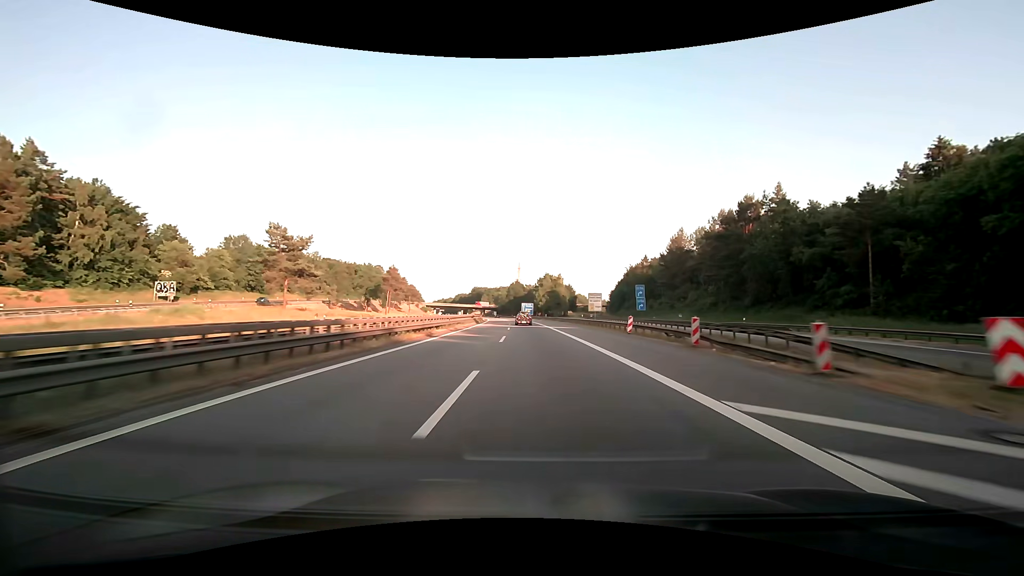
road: motorway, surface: asphalt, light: Day
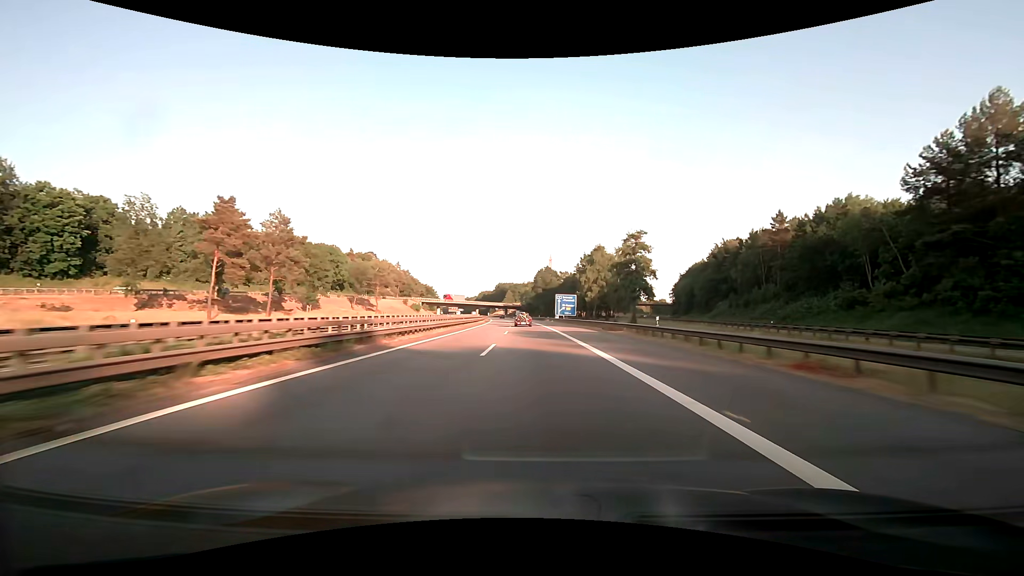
(-2.2, +80.1) m; -3°
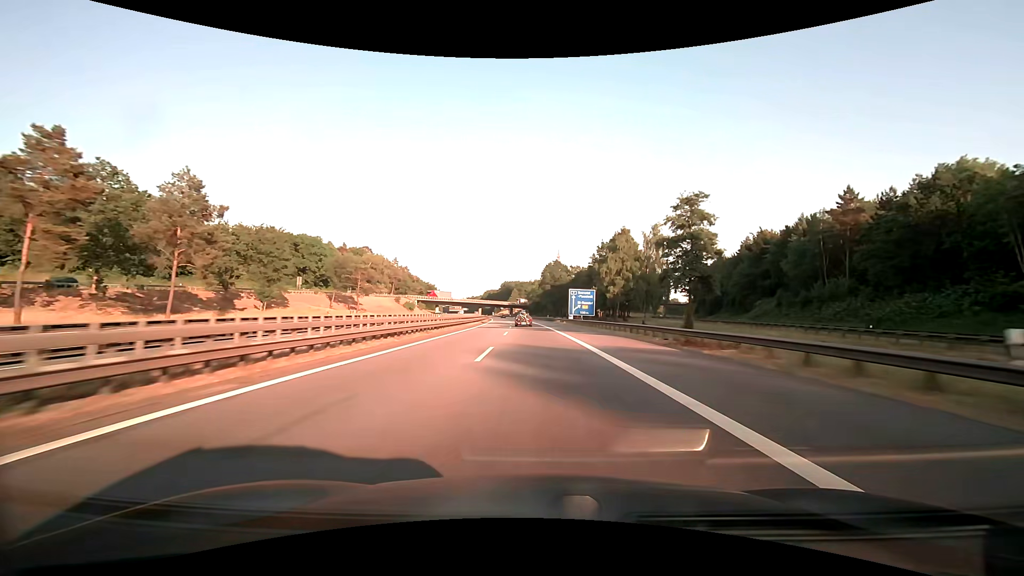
(-0.2, +19.9) m; -1°
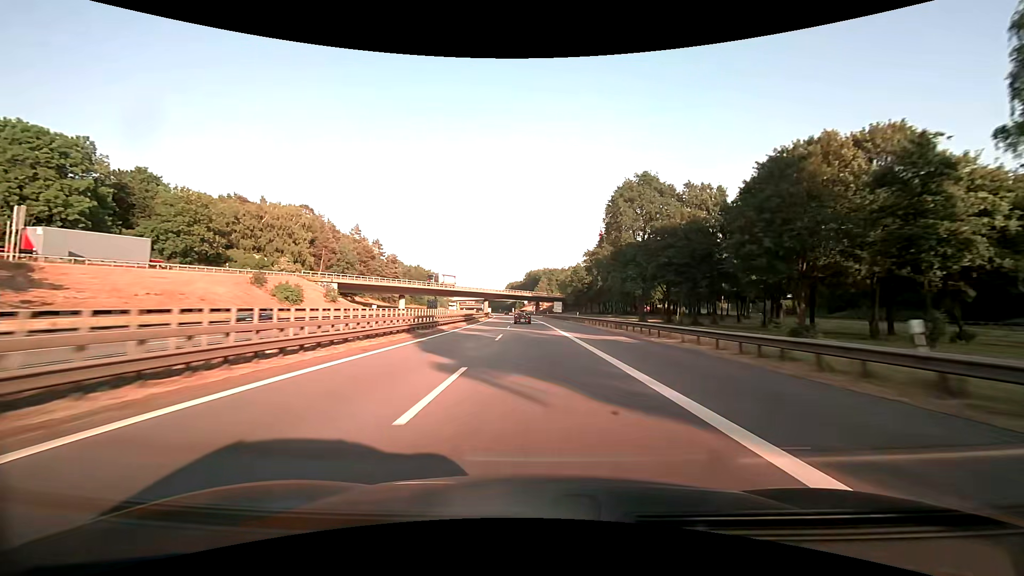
(-2.9, +98.1) m; -3°
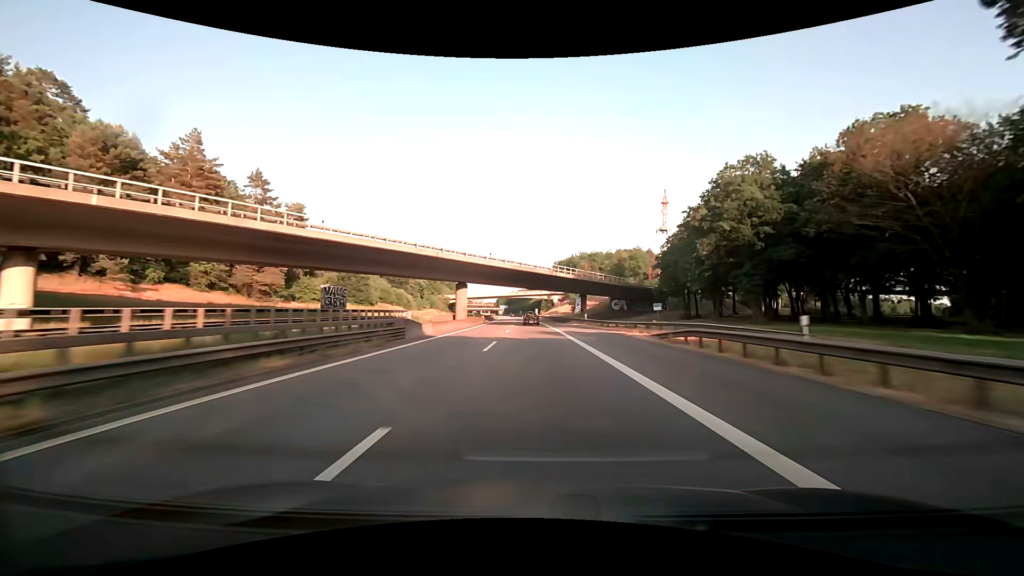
(-2.6, +96.7) m; -3°
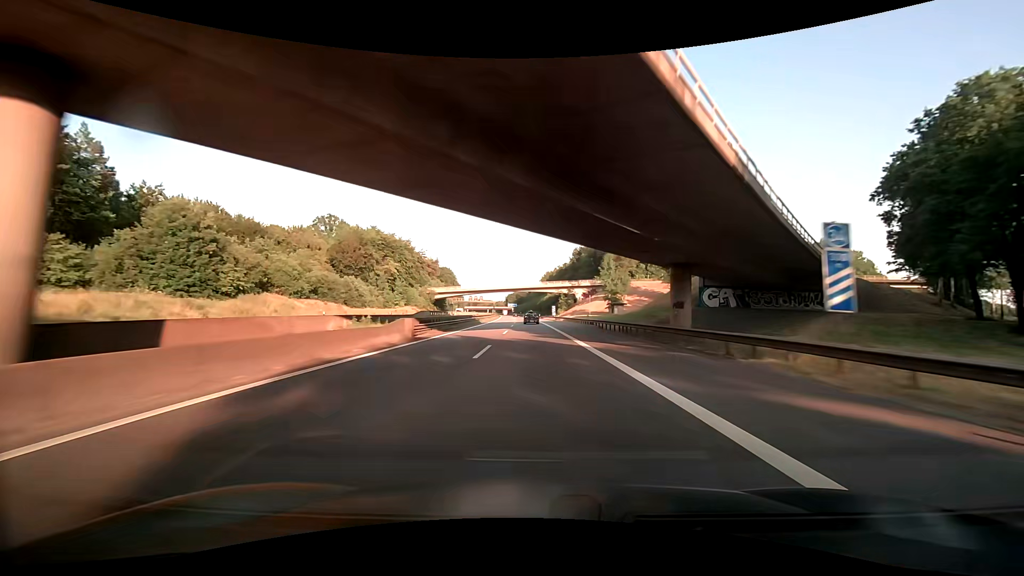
(-0.6, +57.4) m; -1°
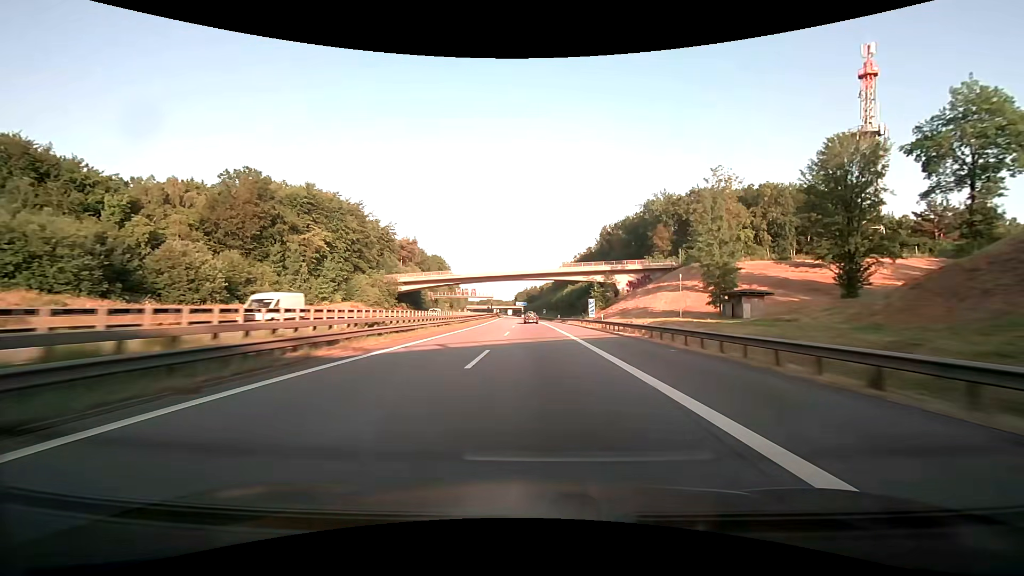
(-1.1, +57.0) m; -2°
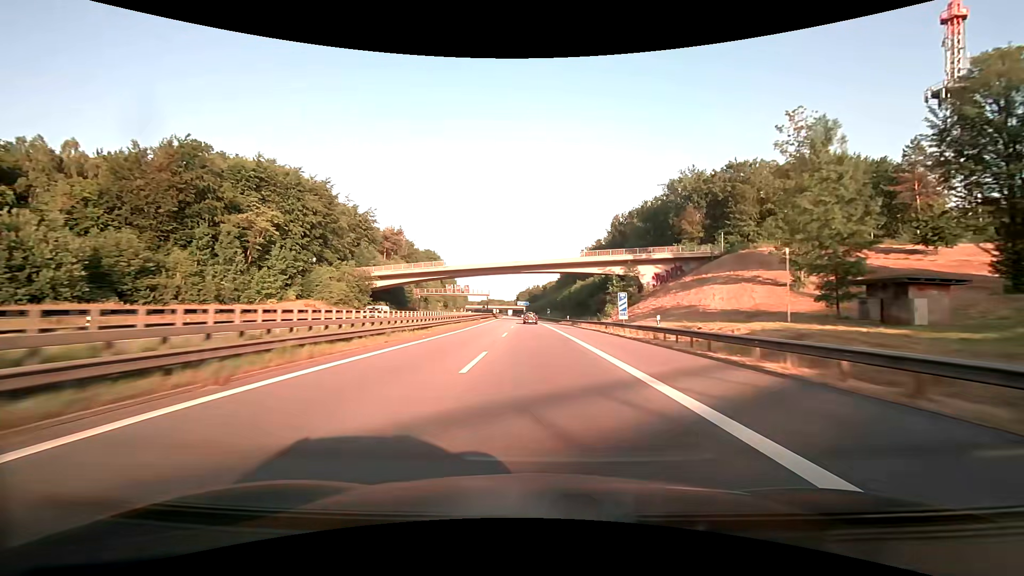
(-0.1, +18.9) m; 0°
(0, +10) (0, +20) (0, +30) (0, +40) (0, +50) (0, +60) (-1, +70) (-1, +80) (-1, +90) (-1, +100) m
